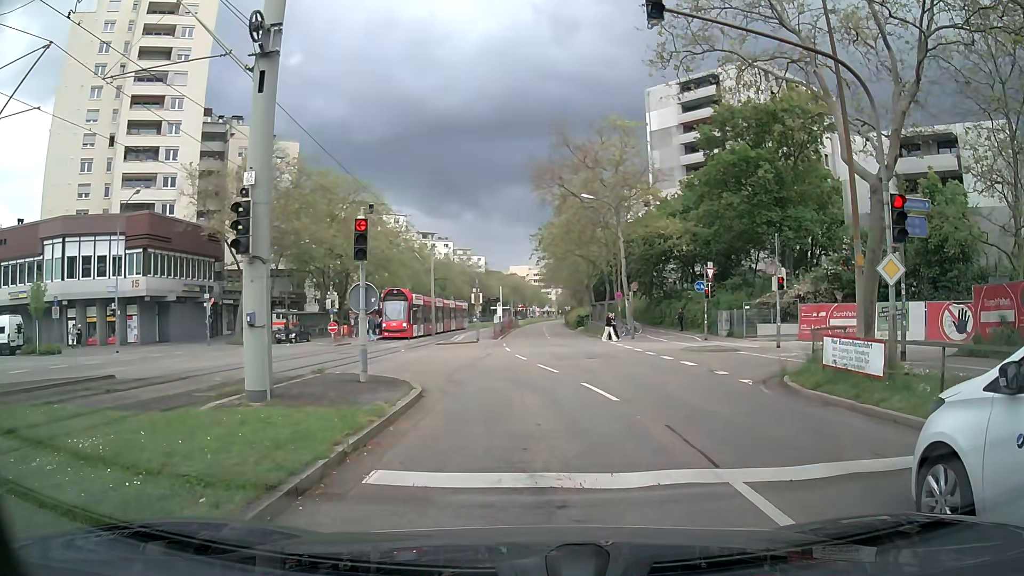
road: tertiary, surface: asphalt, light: Day
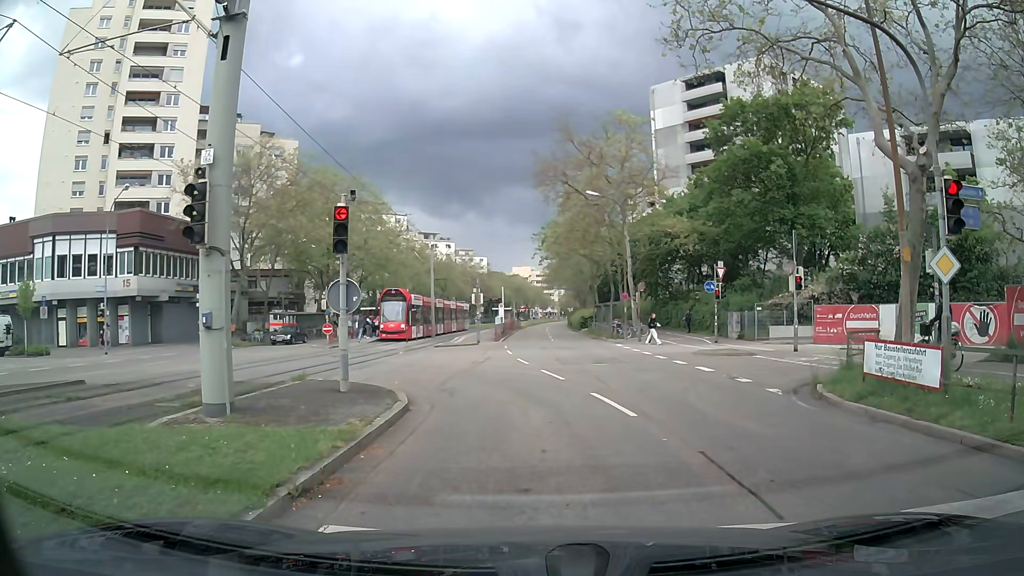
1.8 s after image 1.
(0.0, +1.6) m; 0°
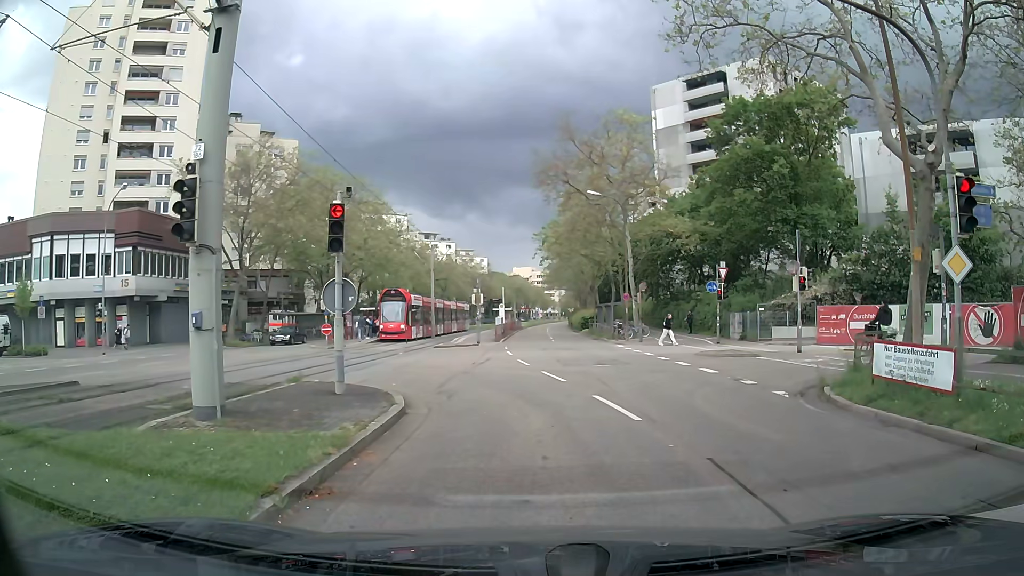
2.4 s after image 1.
(0.0, +0.3) m; 0°
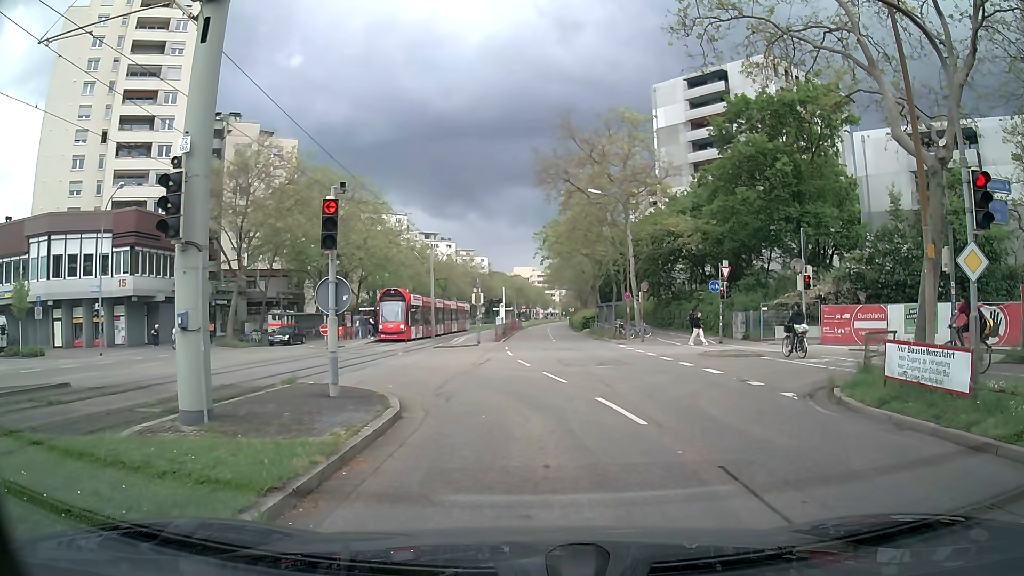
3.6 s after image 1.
(0.0, +0.4) m; 0°
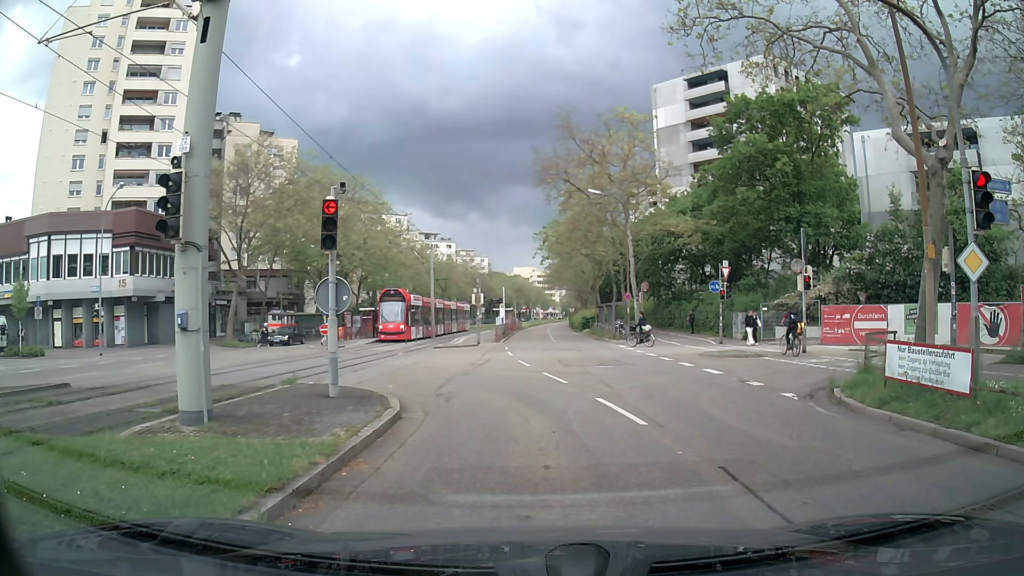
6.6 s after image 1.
(0.0, +0.1) m; 0°
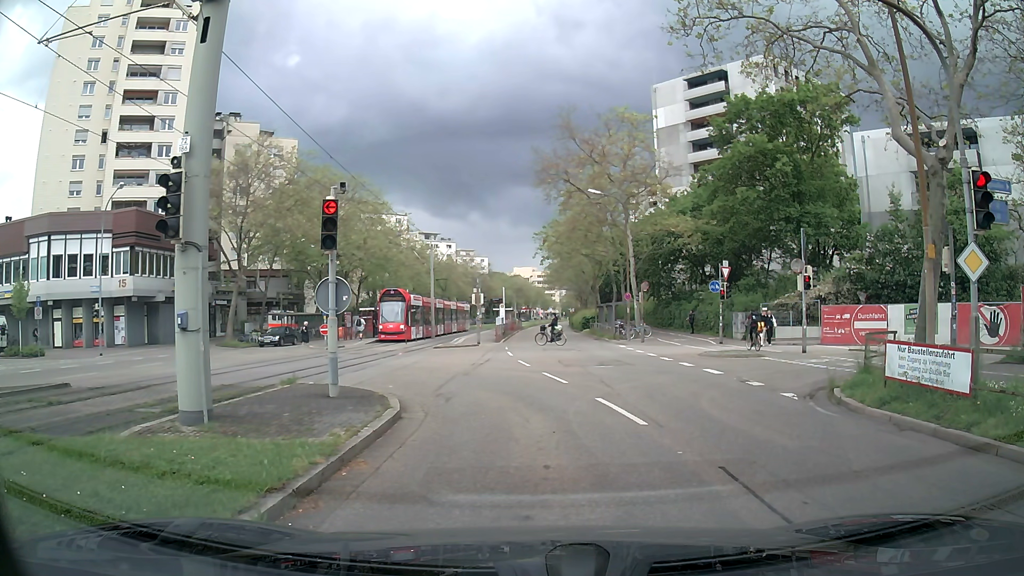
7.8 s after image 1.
(0.0, 0.0) m; 0°
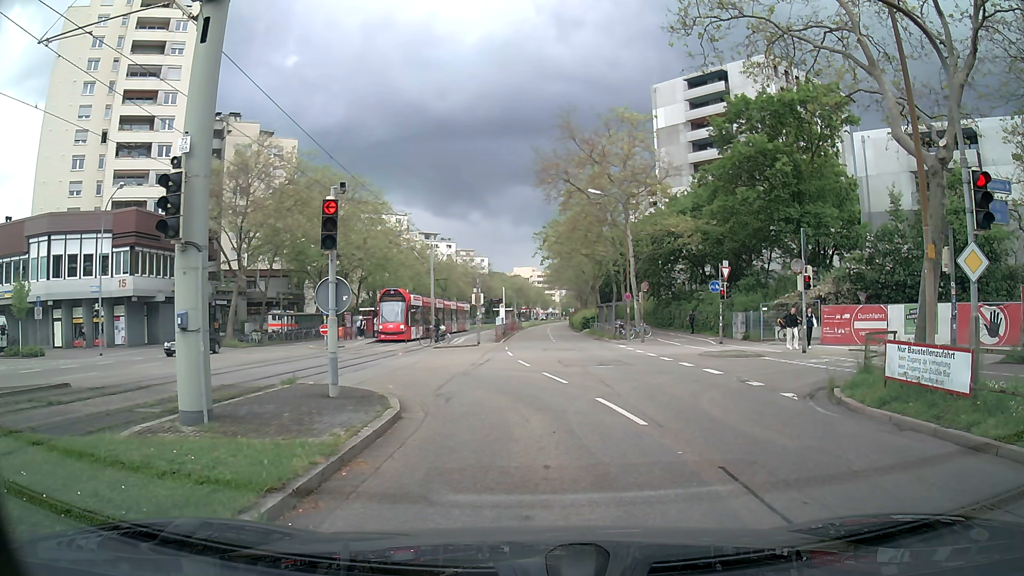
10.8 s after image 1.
(0.0, 0.0) m; 0°
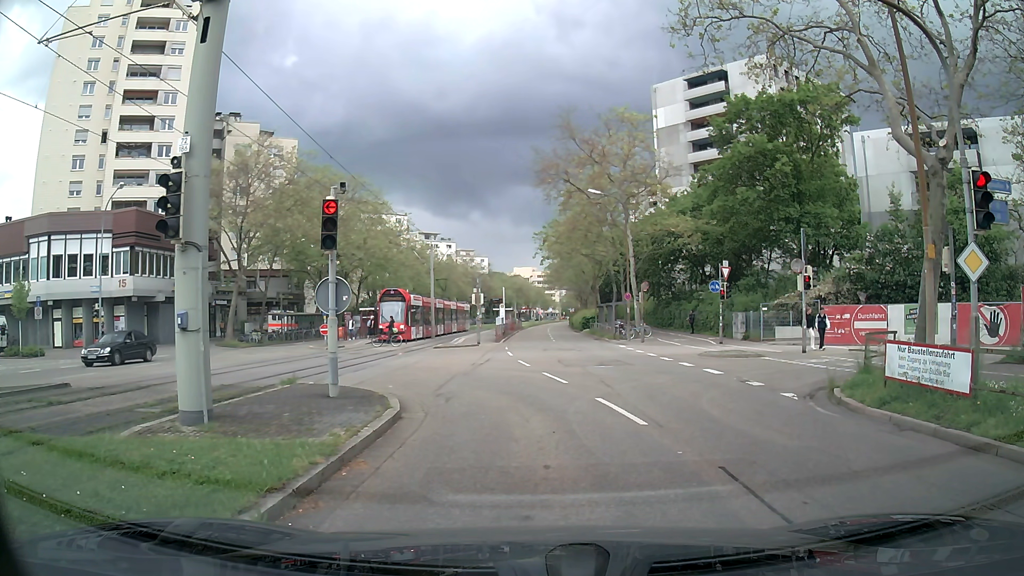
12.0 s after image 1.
(0.0, 0.0) m; 0°
